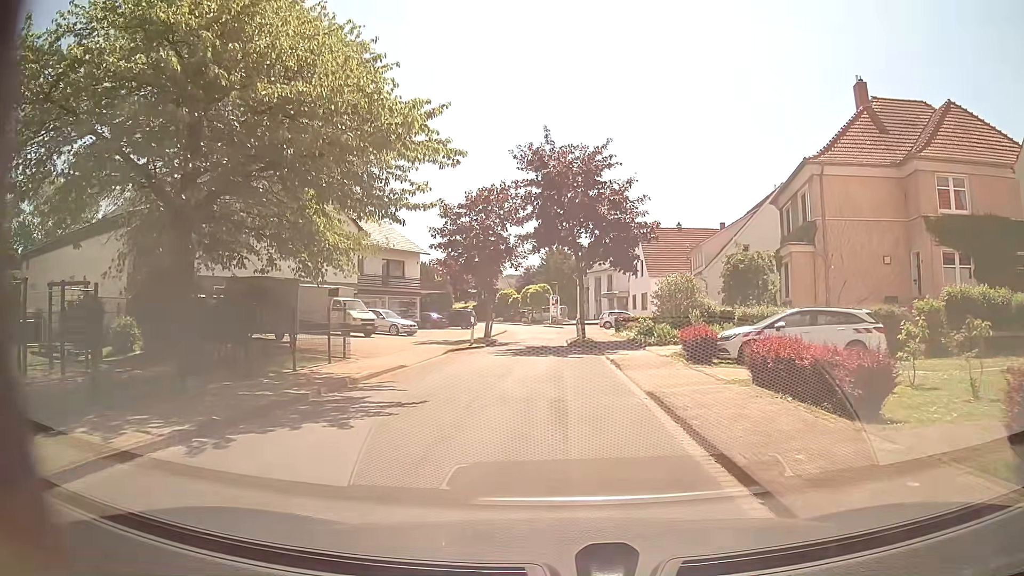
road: residential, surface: asphalt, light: Day
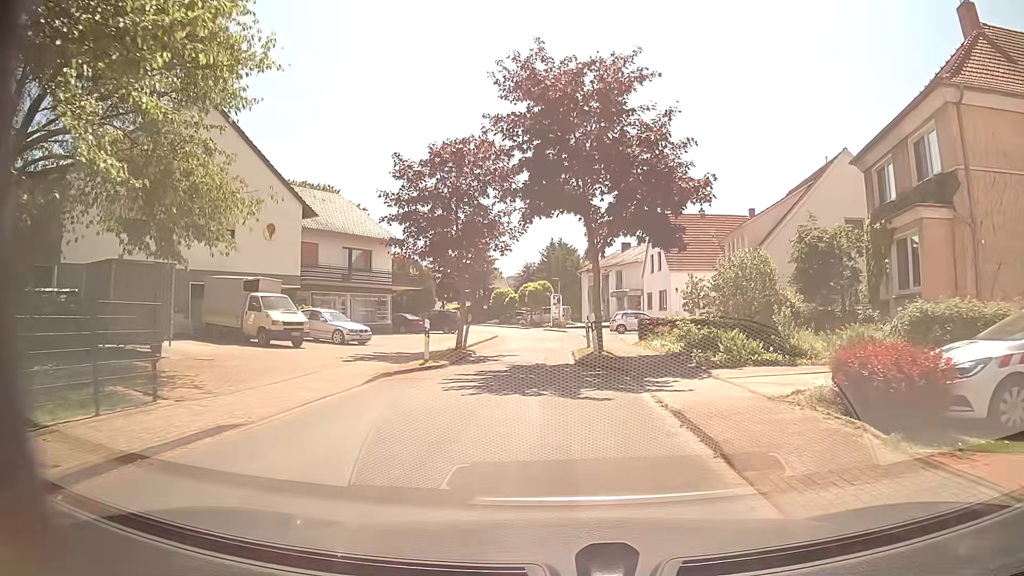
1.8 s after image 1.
(-0.2, +10.2) m; 0°
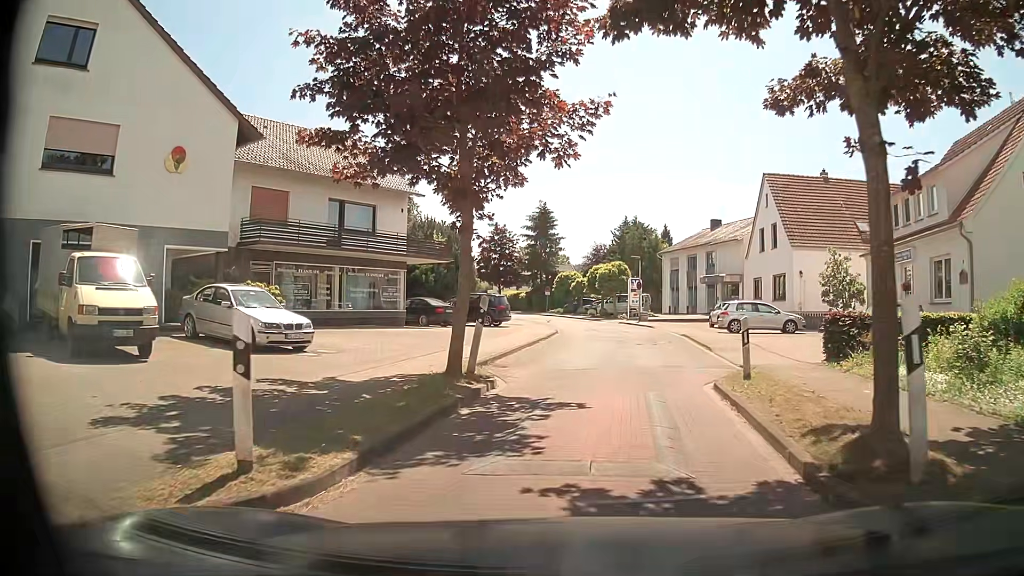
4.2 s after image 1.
(-0.9, +13.7) m; -6°
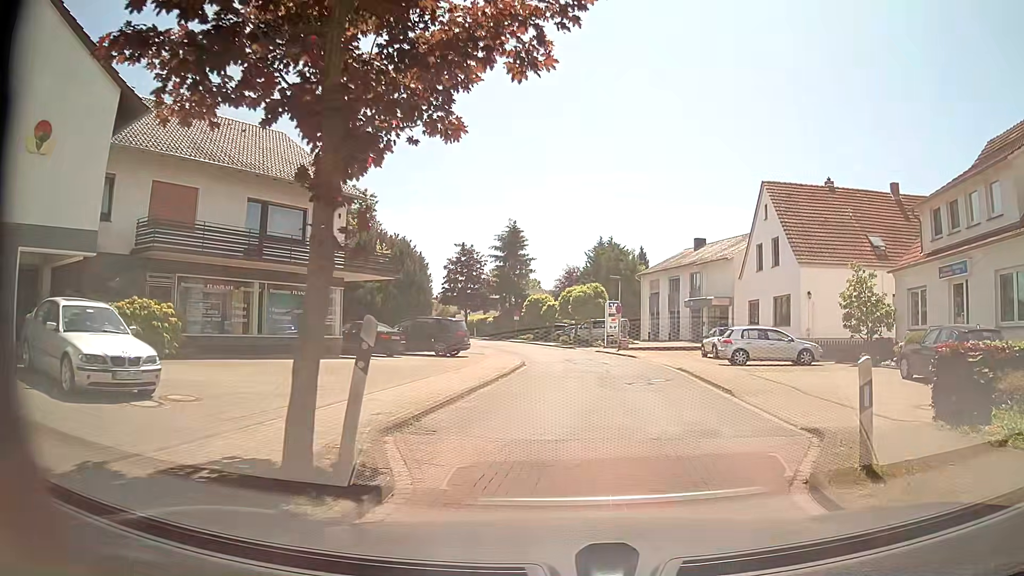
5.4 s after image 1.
(+0.1, +5.4) m; +3°
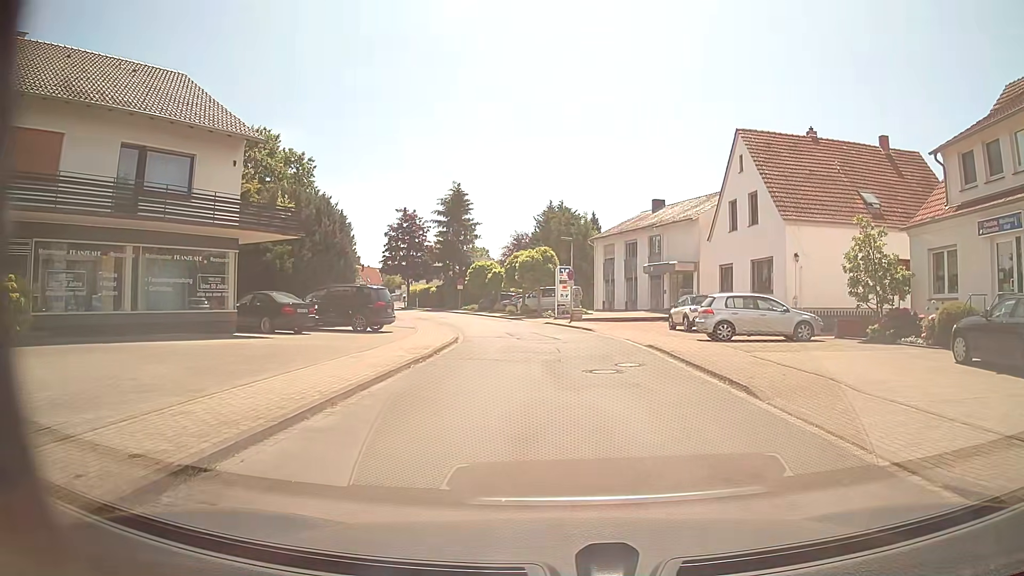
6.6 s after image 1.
(+0.2, +5.0) m; +5°
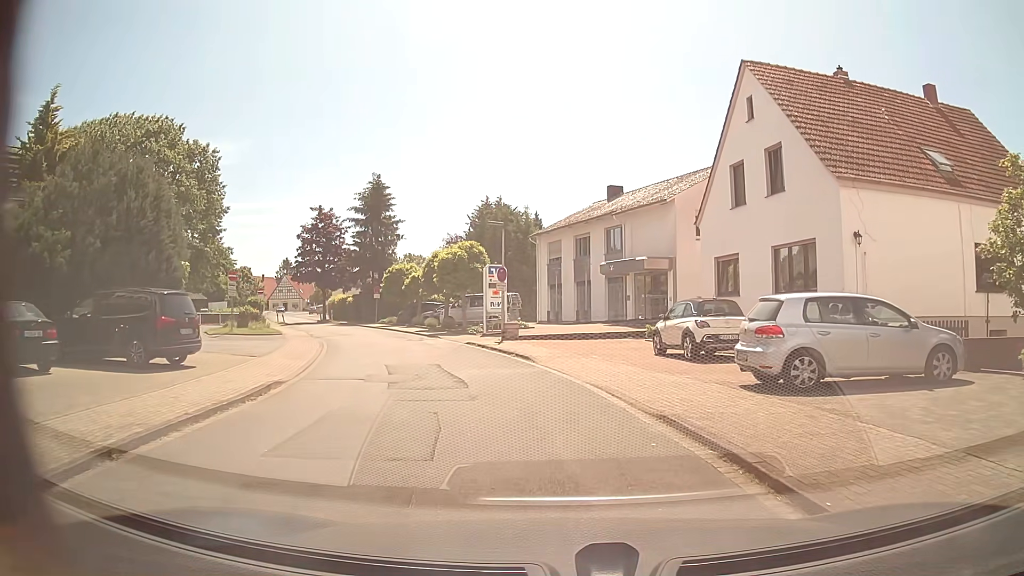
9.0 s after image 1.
(+0.3, +11.2) m; +3°
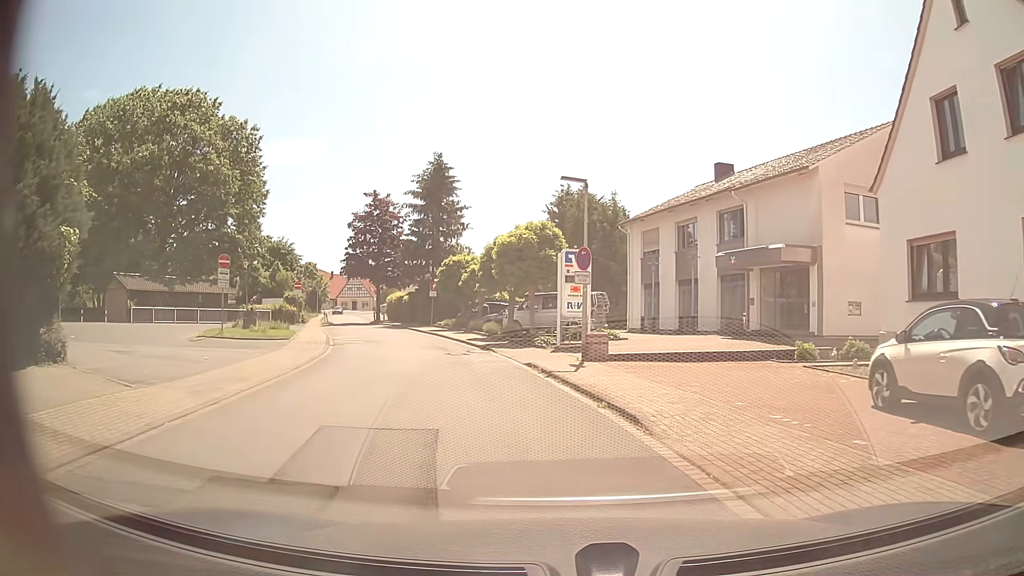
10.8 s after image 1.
(-0.5, +9.4) m; -9°
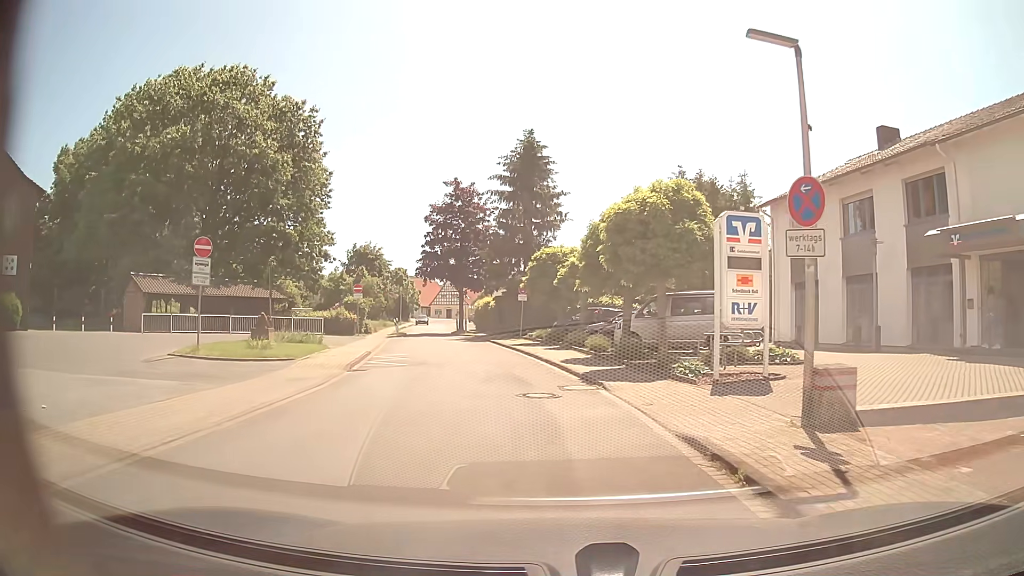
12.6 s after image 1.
(-0.5, +9.4) m; -7°
(0, +10) (-2, +20) (-4, +30) (-6, +39) (-9, +49) (-11, +59) (-12, +69) (-13, +79) (-15, +88) (-17, +98) m
